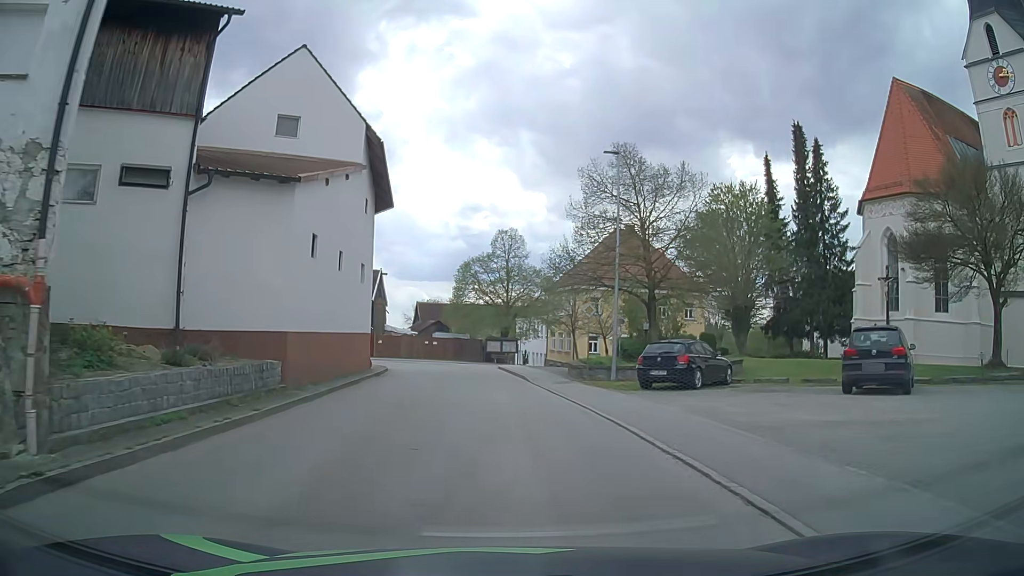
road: tertiary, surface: asphalt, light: Day
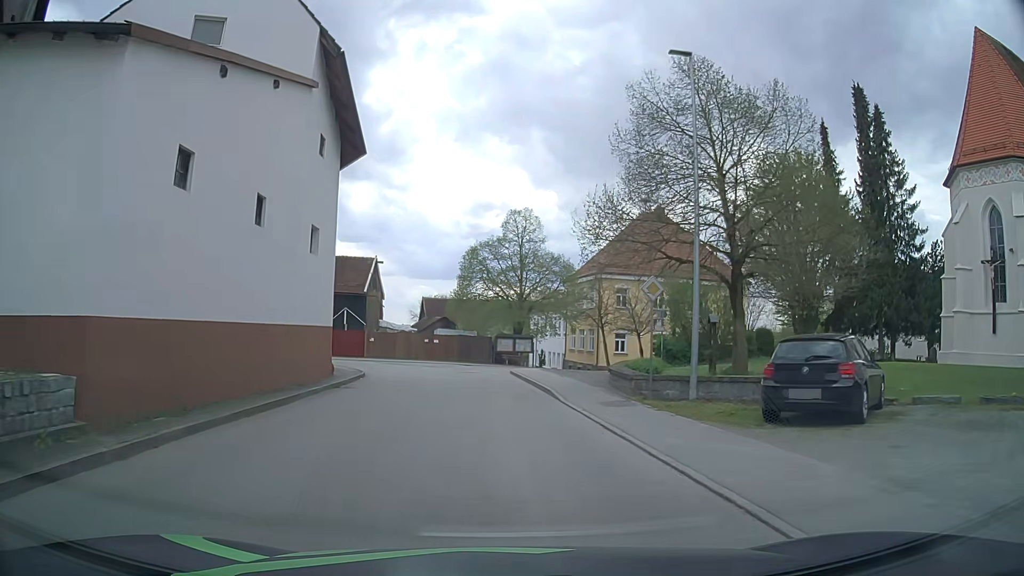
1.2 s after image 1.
(-0.2, +8.8) m; -2°
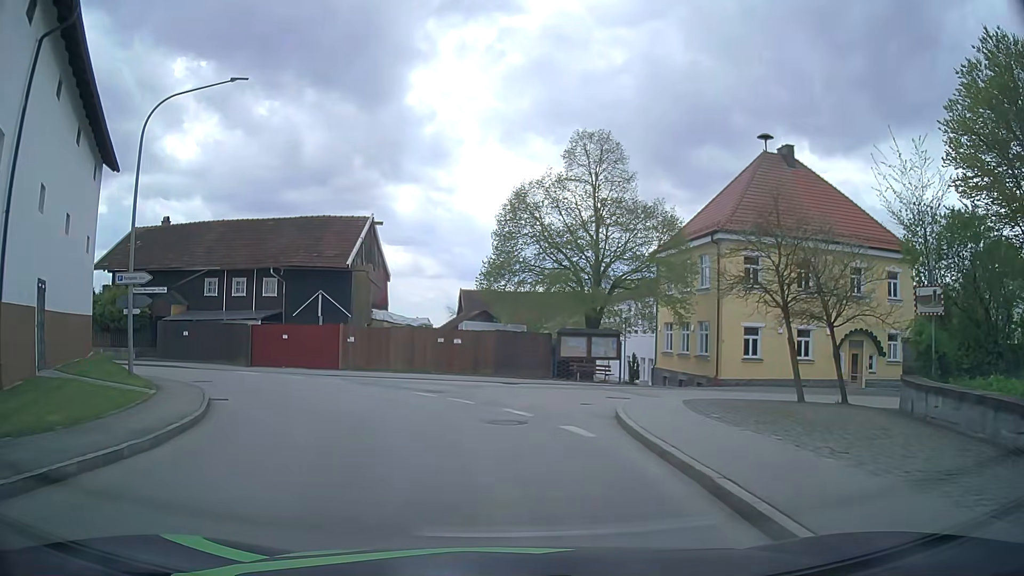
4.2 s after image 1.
(-0.7, +20.9) m; -7°
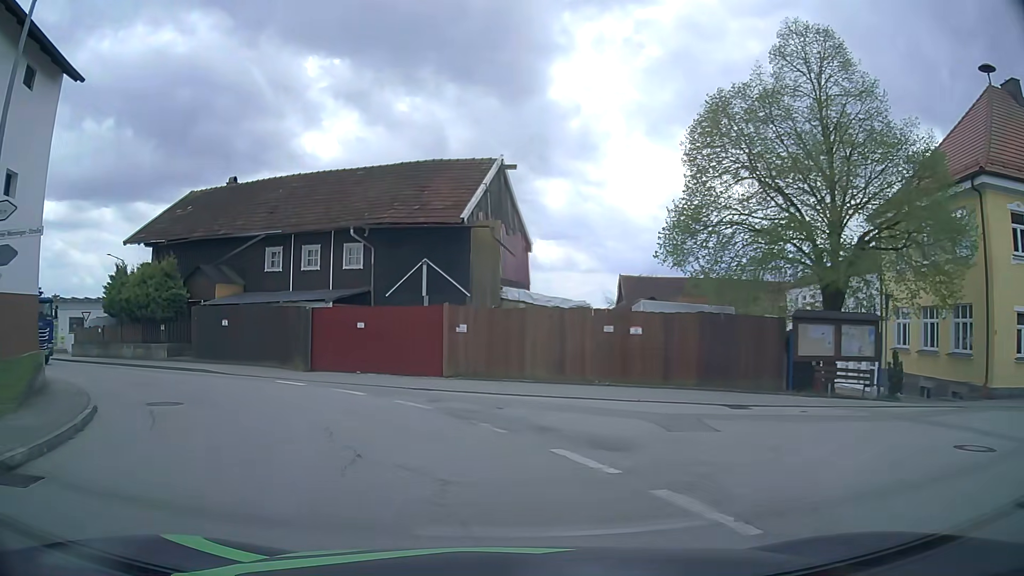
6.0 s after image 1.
(-0.5, +11.9) m; -10°
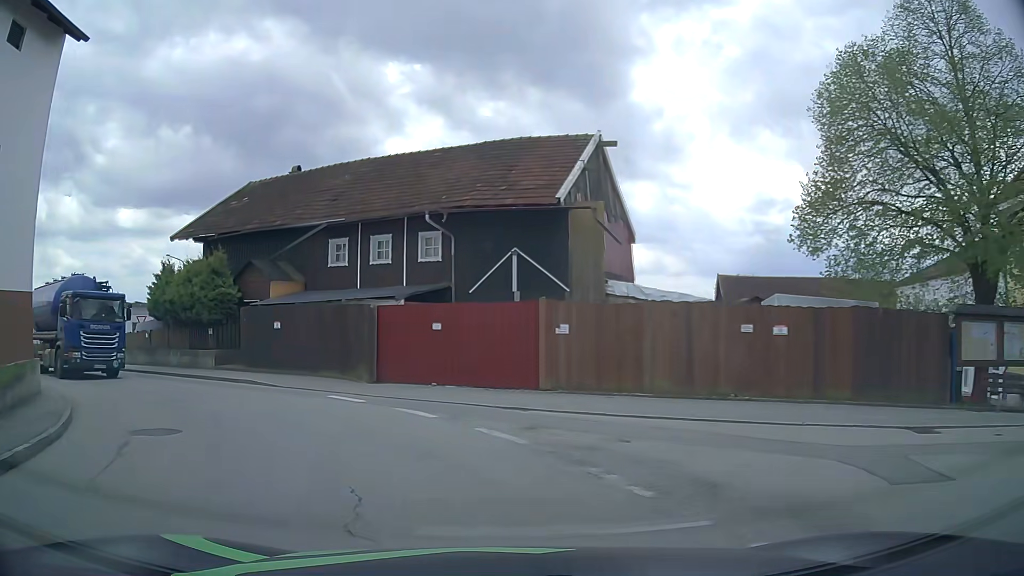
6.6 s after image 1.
(-0.2, +3.9) m; -8°
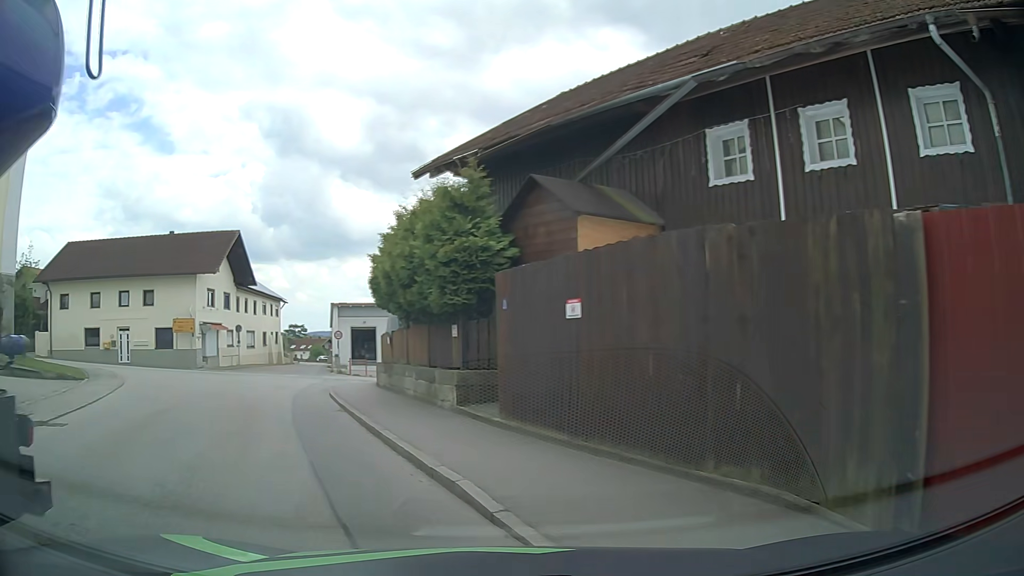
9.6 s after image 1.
(-2.7, +13.3) m; -32°
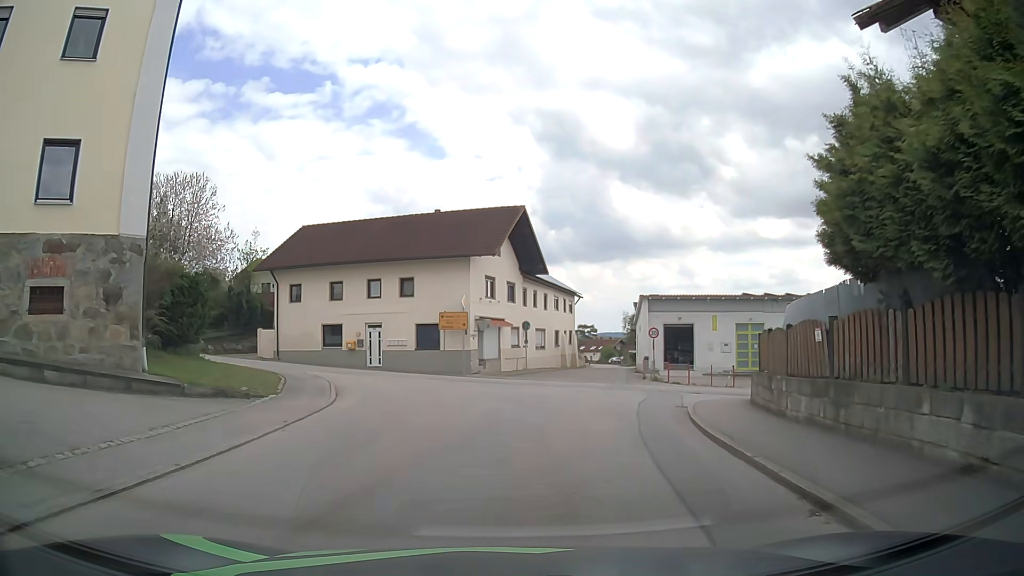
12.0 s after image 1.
(-3.1, +9.0) m; -24°
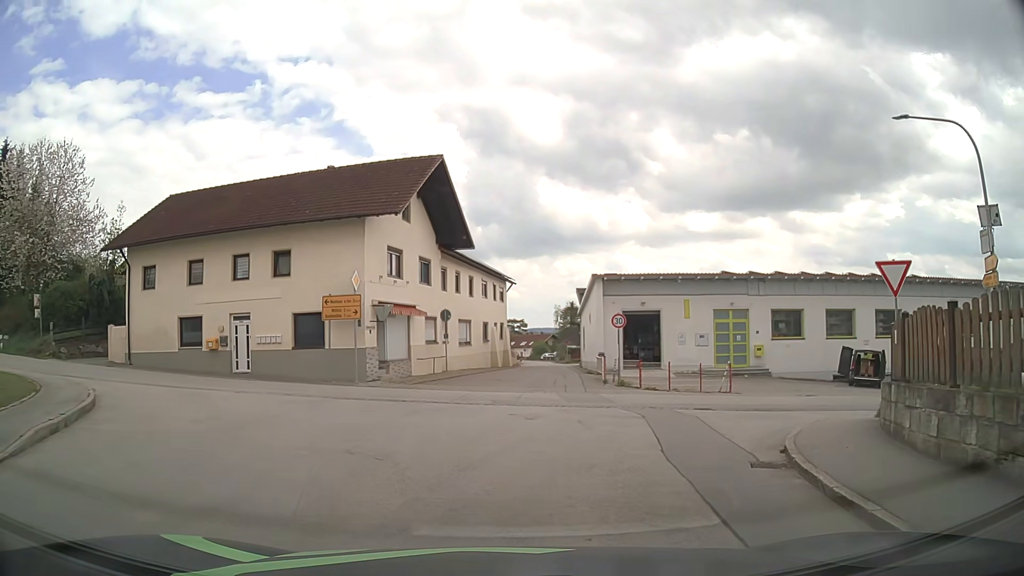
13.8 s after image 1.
(+0.5, +10.0) m; +7°
(+1, +10) (+6, +18) (+15, +22) (+25, +24) (+35, +26) (+45, +27) (+55, +27) (+65, +28) (+75, +28) (+85, +28) m
